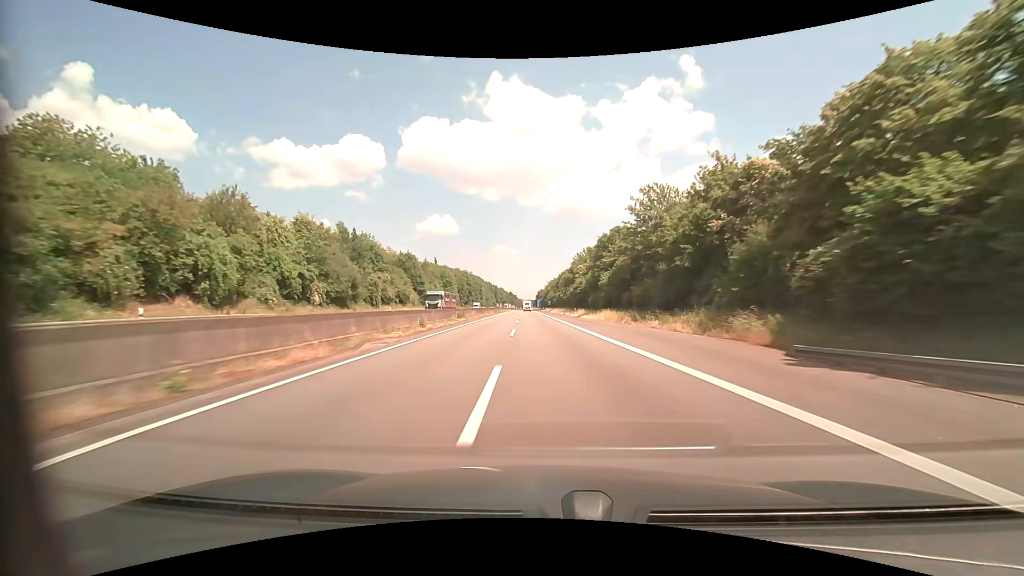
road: motorway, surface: asphalt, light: Day
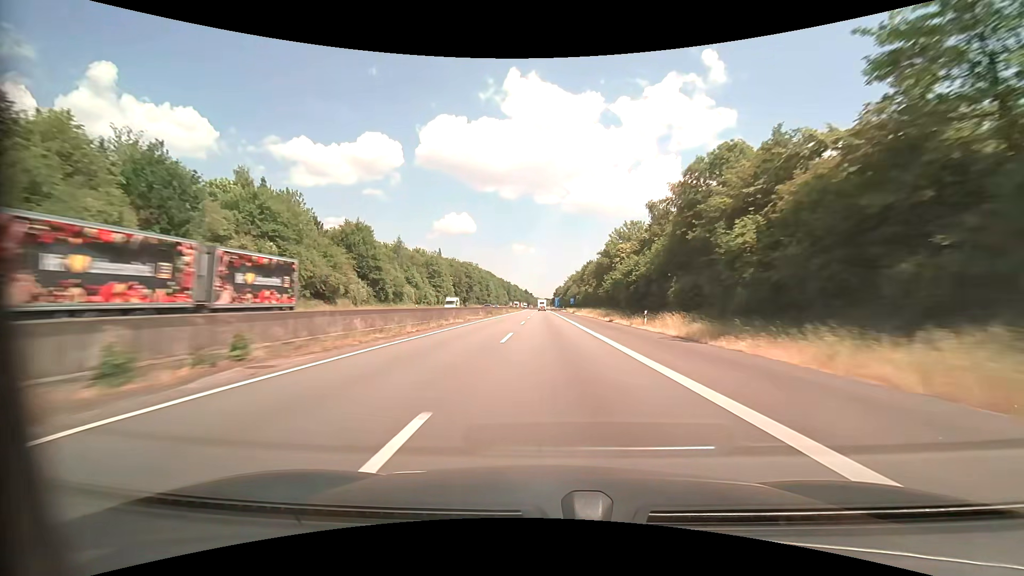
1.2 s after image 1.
(-1.0, +41.0) m; -2°
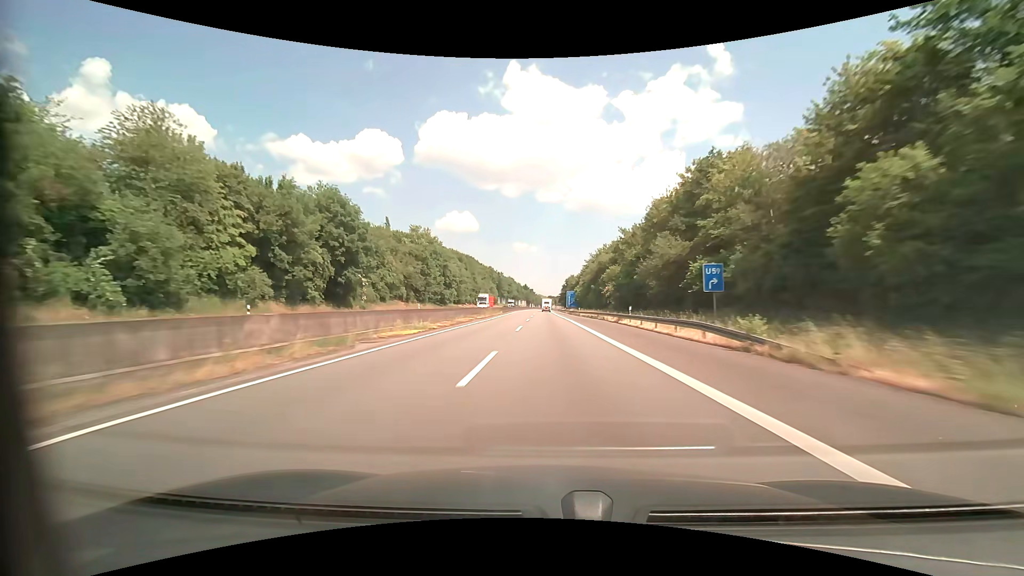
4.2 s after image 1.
(-0.8, +99.5) m; 0°
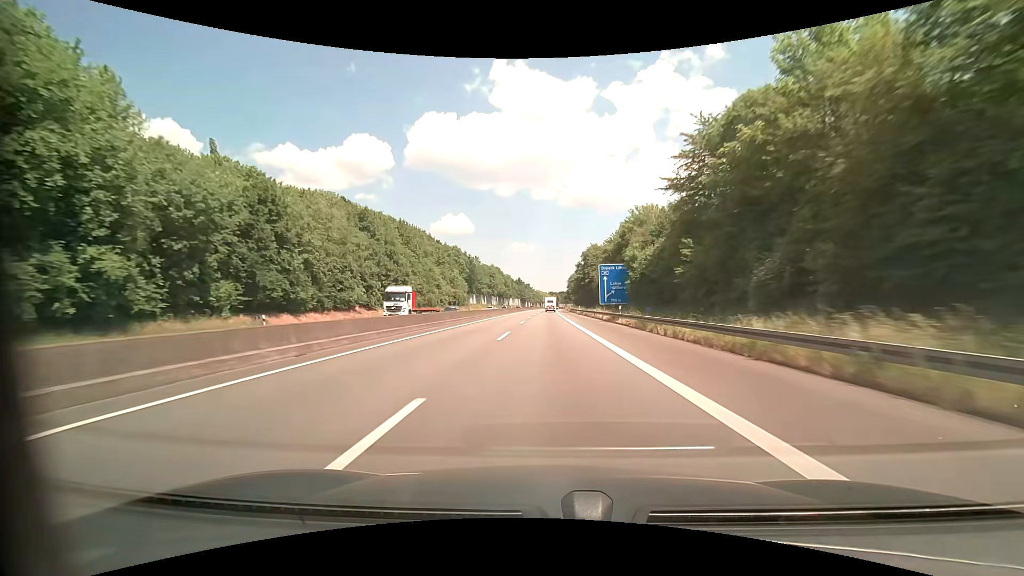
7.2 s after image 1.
(0.0, +97.3) m; 0°
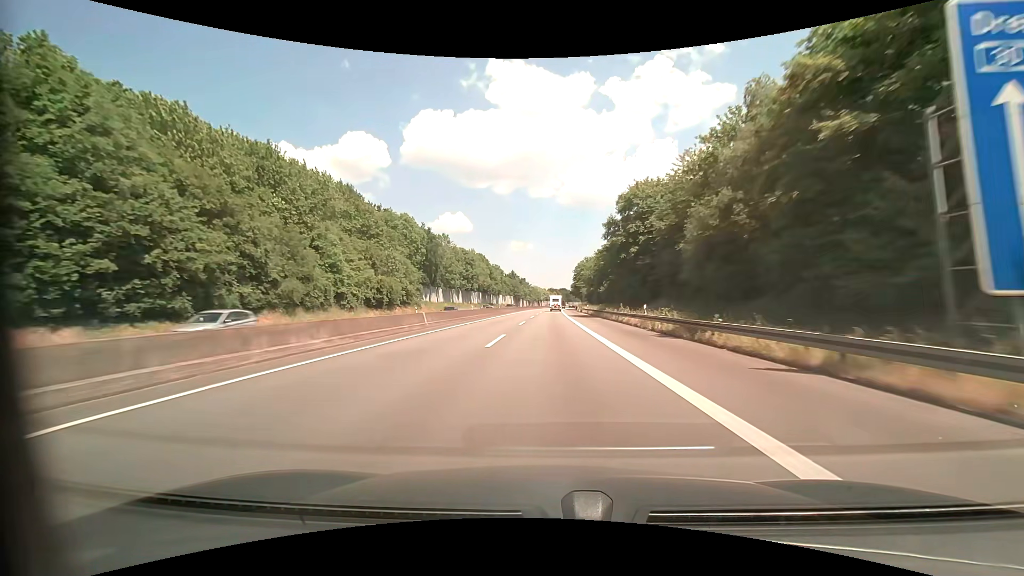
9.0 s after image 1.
(0.0, +57.2) m; 0°
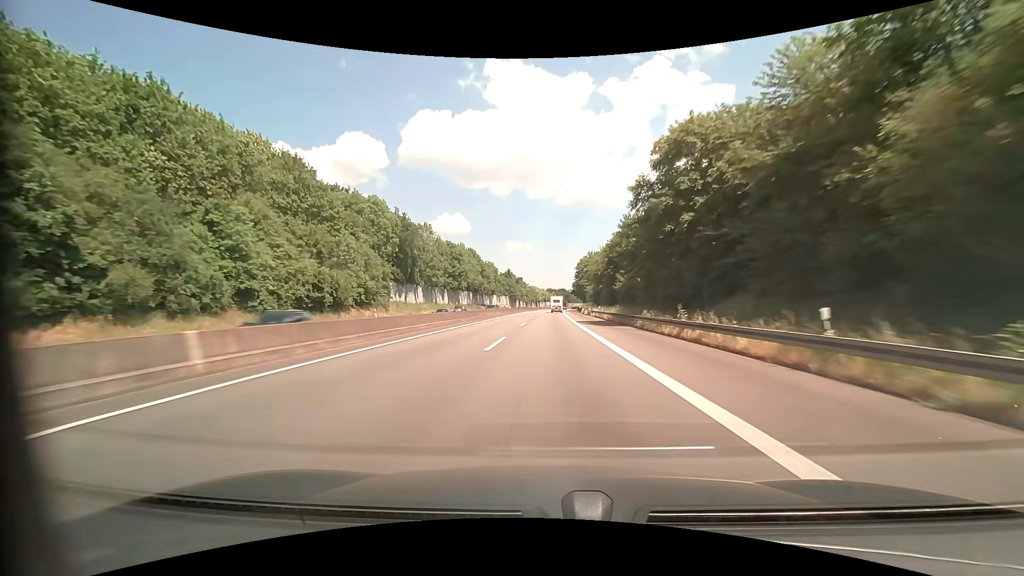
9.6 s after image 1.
(0.0, +18.7) m; 0°
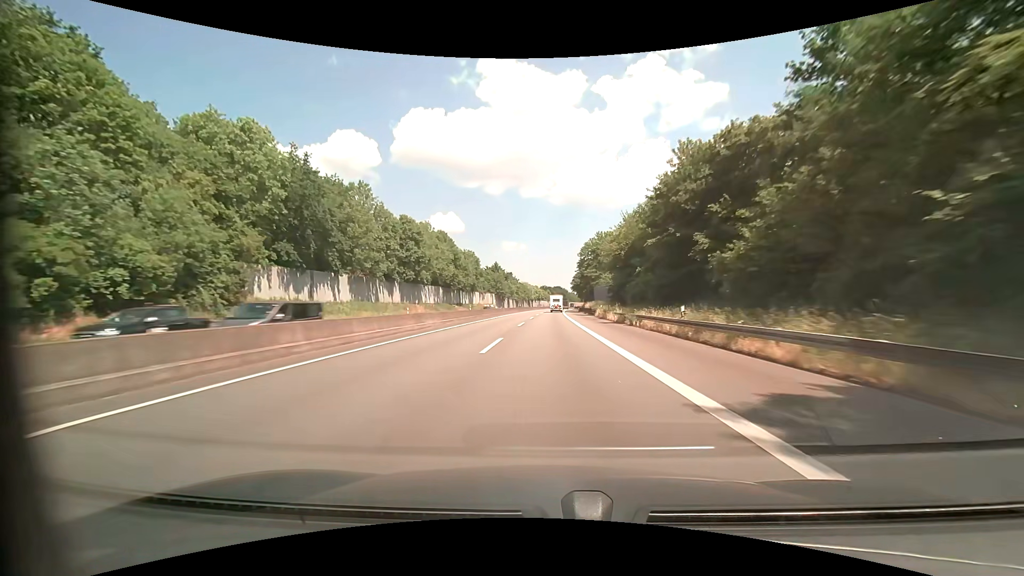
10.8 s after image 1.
(+0.2, +37.0) m; +1°
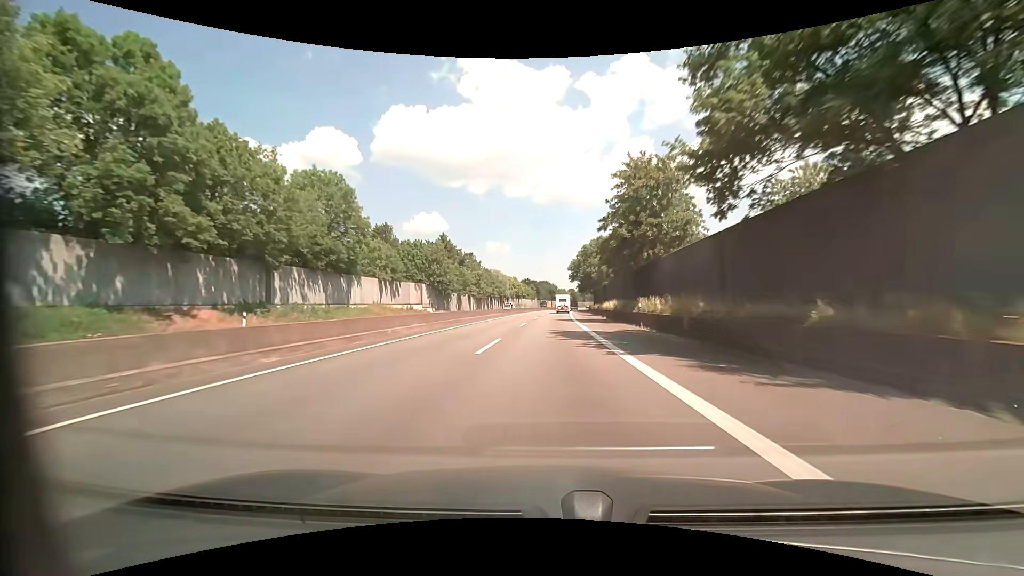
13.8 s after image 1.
(+1.4, +89.8) m; +2°
(0, +10) (0, +20) (0, +30) (0, +40) (0, +50) (+1, +60) (+1, +70) (+1, +80) (+2, +90) (+2, +100) m
